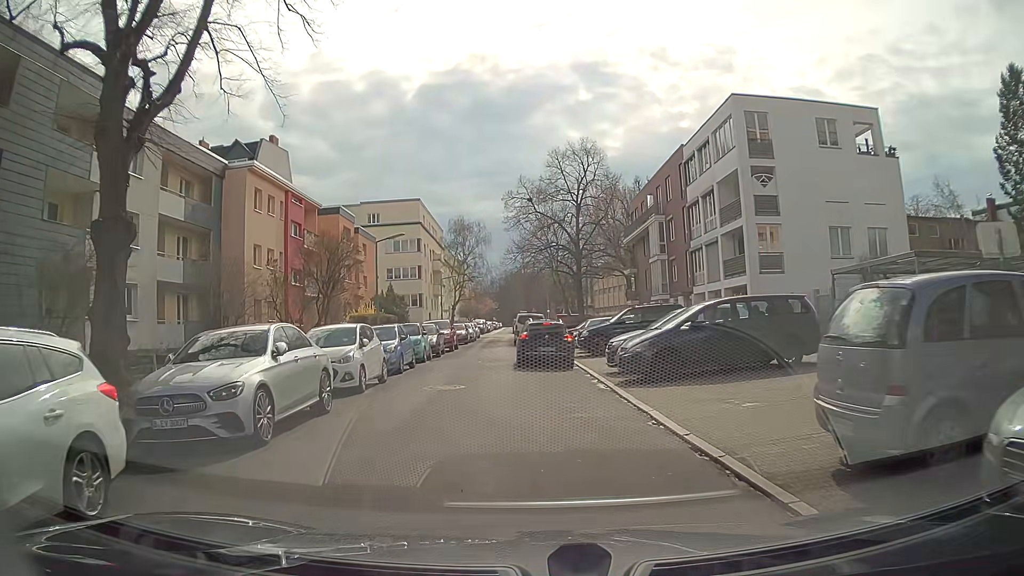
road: residential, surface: asphalt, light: Day
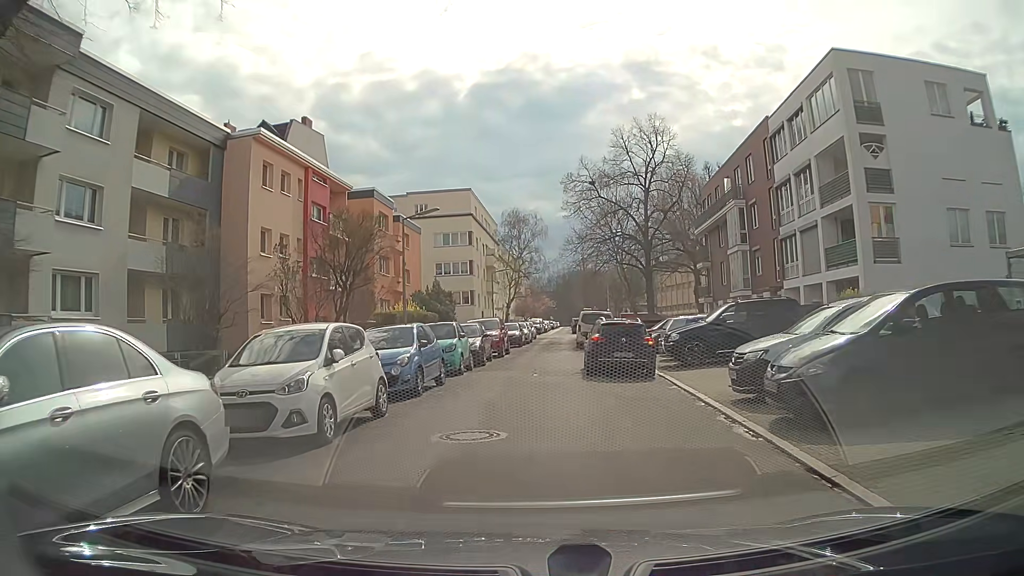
(-0.3, +6.3) m; -6°
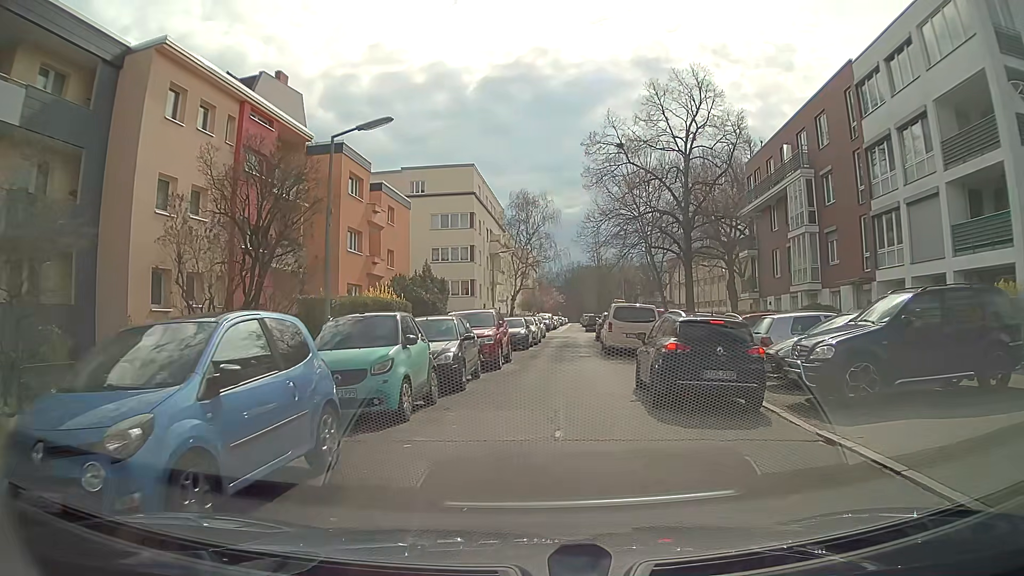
(+0.1, +9.6) m; +1°
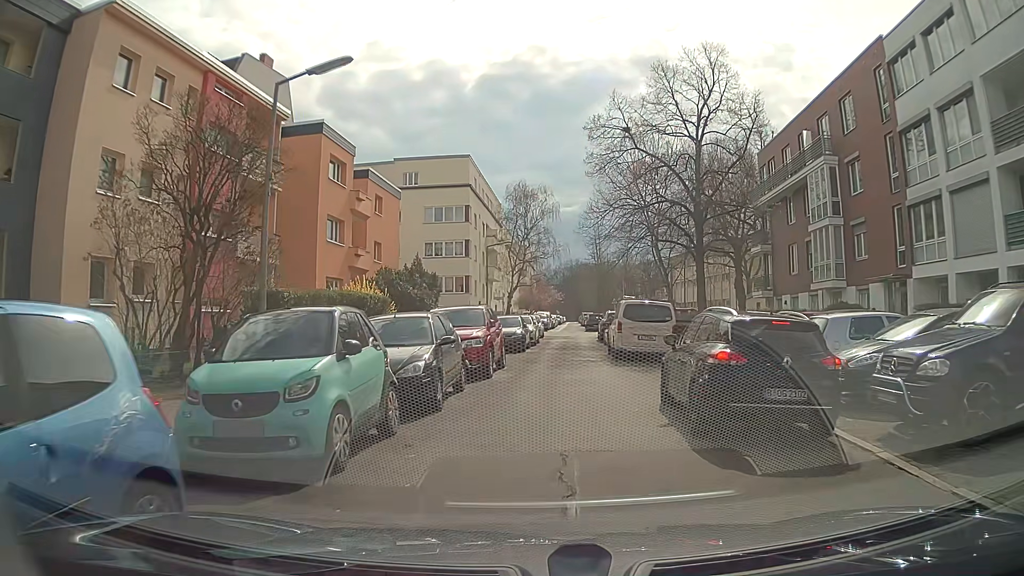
(0.0, +3.1) m; 0°
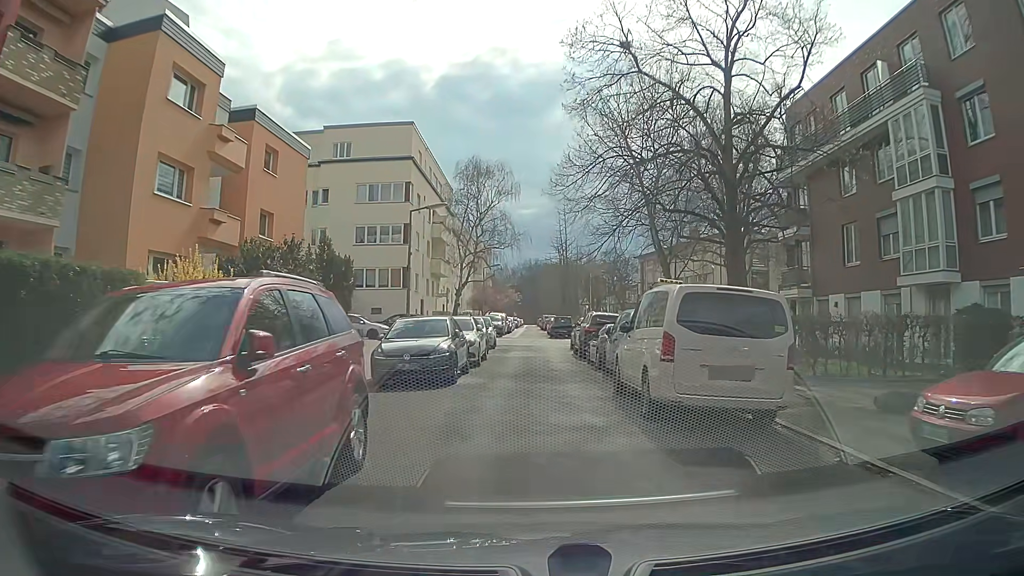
(+0.2, +12.1) m; +3°
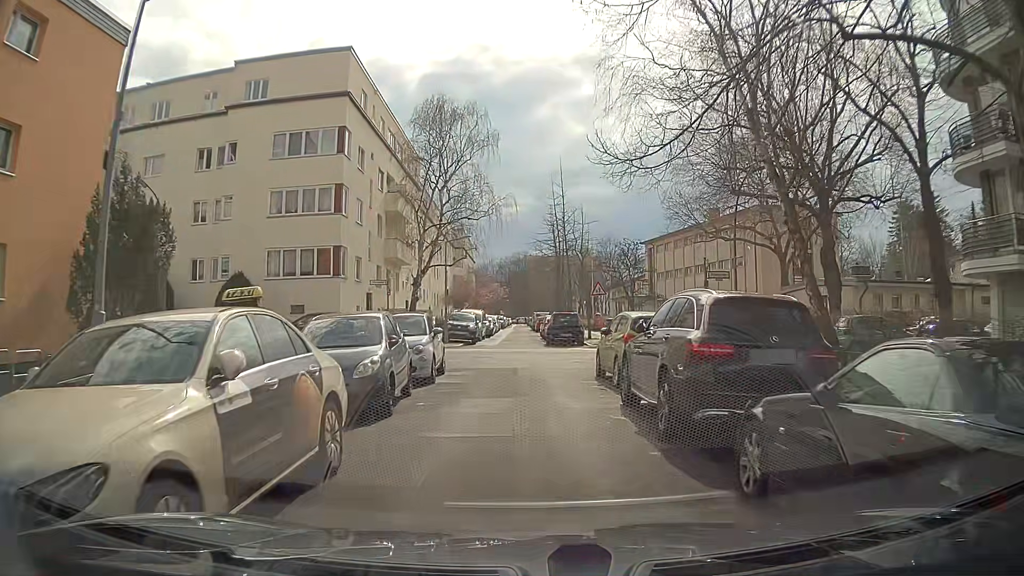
(+0.1, +16.6) m; 0°
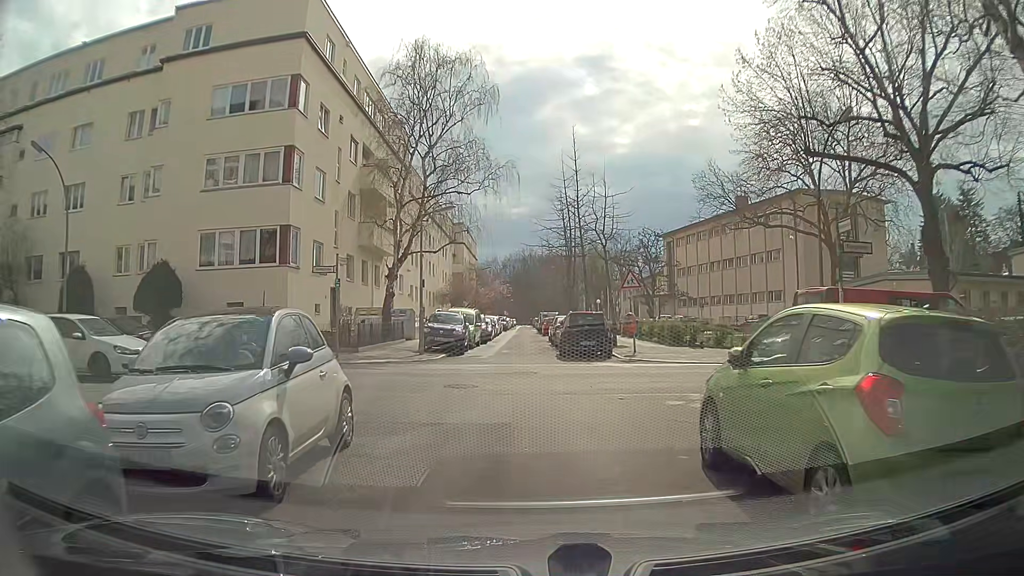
(+0.1, +9.0) m; +1°
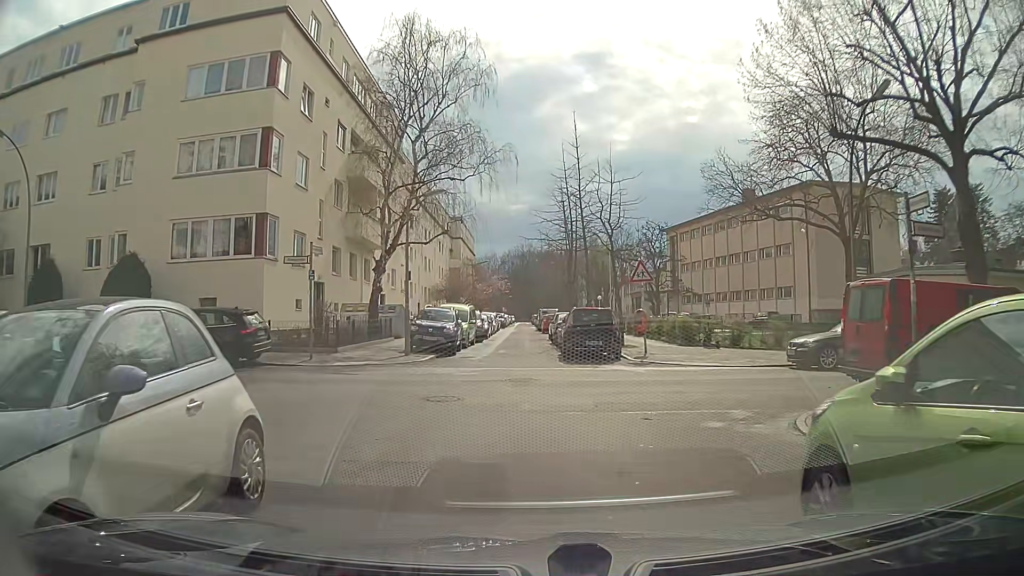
(0.0, +2.5) m; -1°
